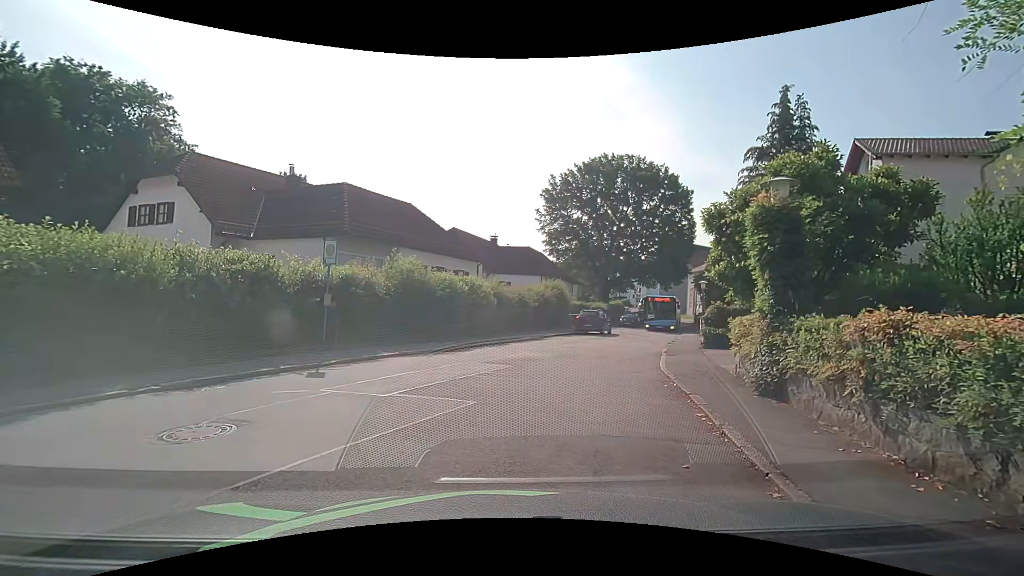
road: residential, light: Day
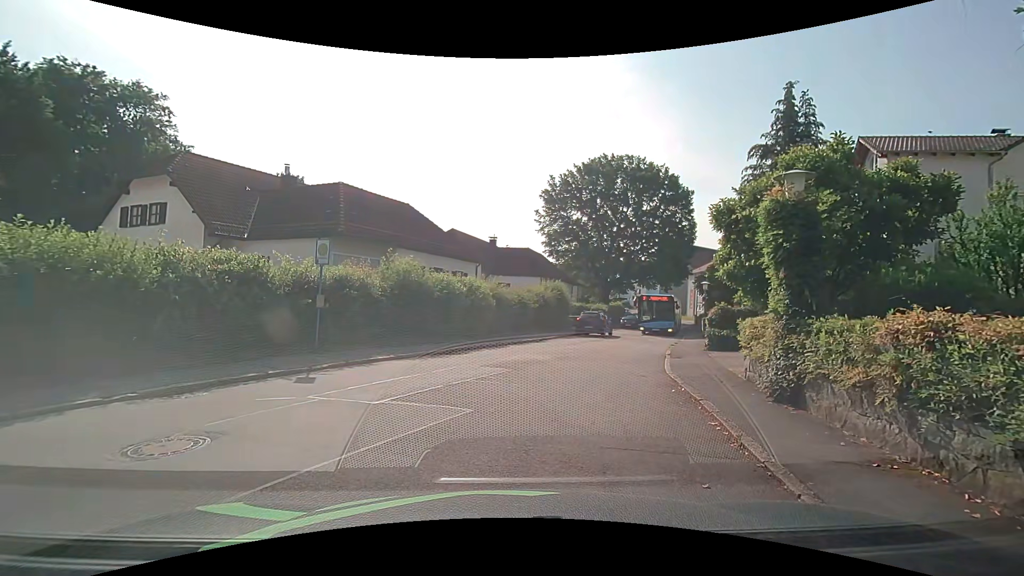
(0.0, +0.5) m; 0°
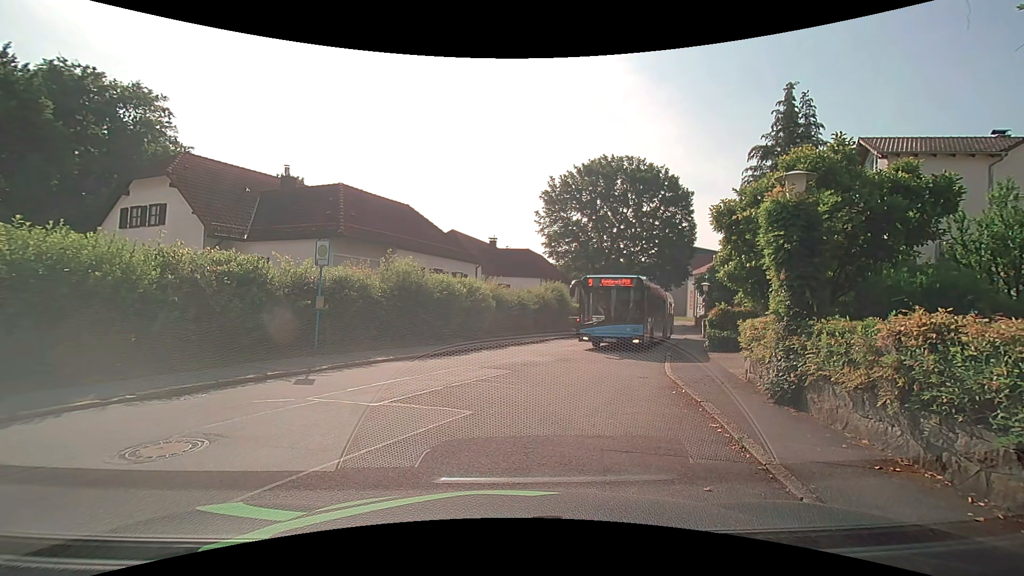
(0.0, +0.1) m; 0°
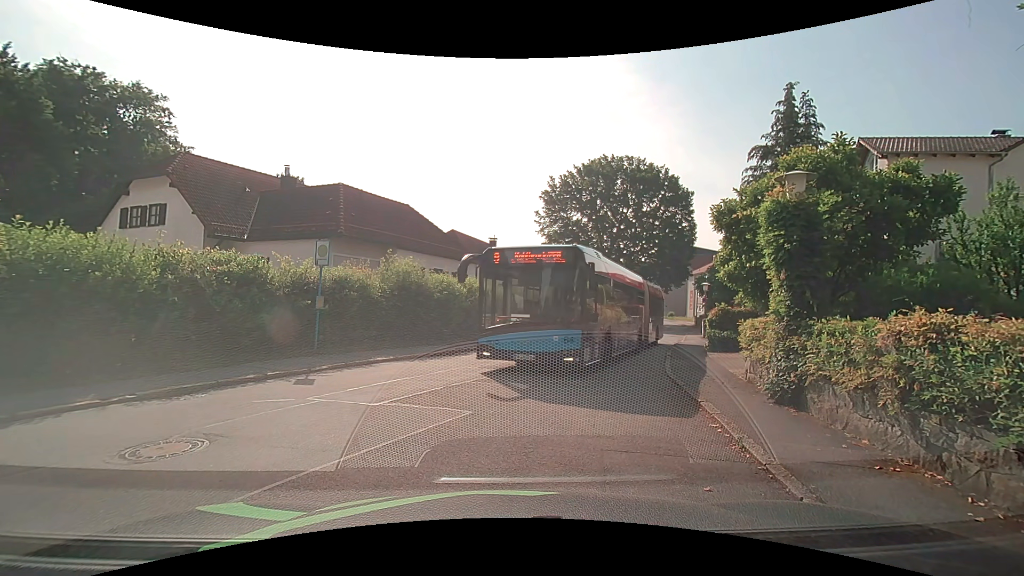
(0.0, 0.0) m; 0°
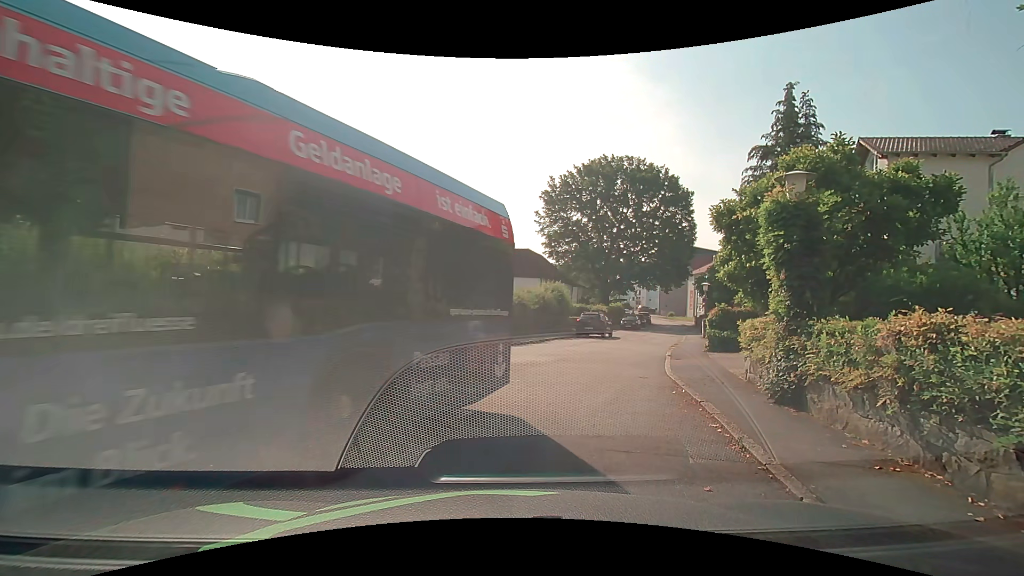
(0.0, 0.0) m; 0°
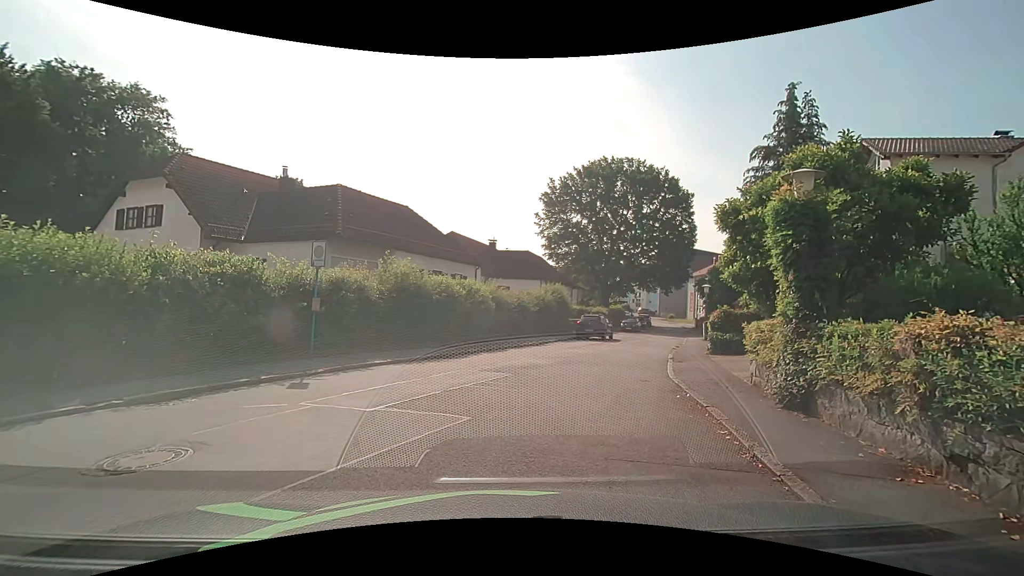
(0.0, +0.2) m; 0°
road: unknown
